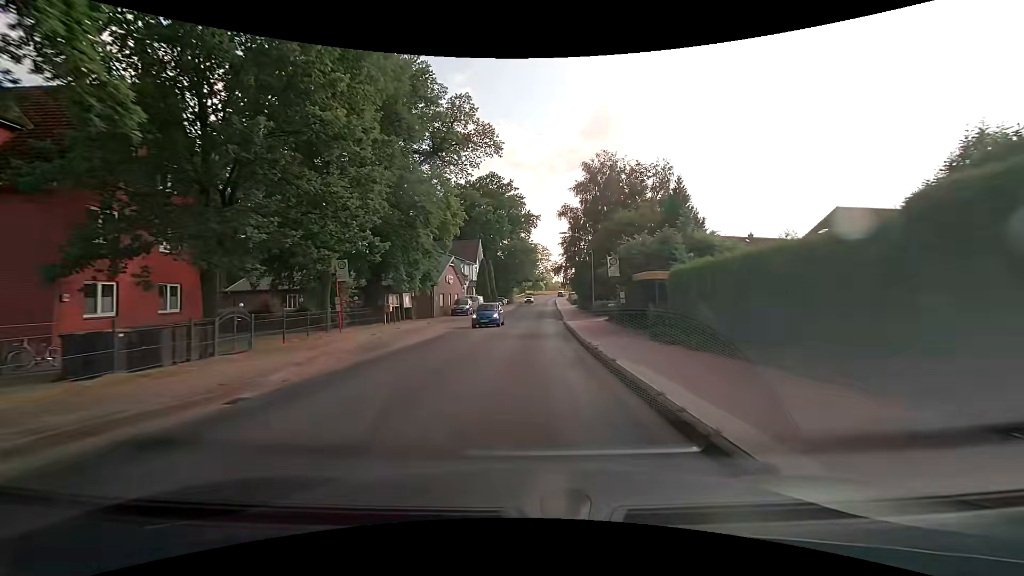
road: tertiary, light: Day
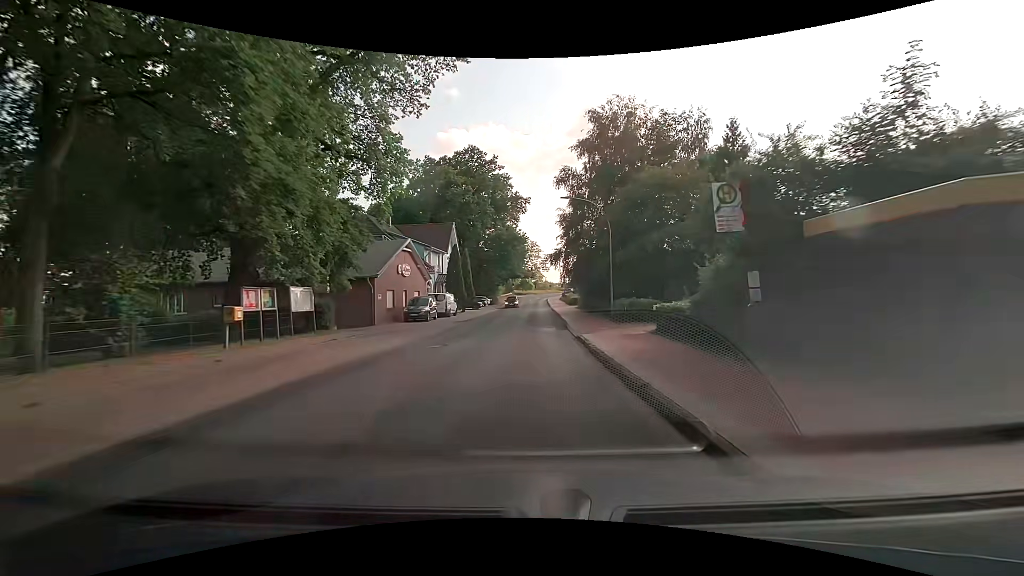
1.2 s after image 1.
(+0.2, +15.4) m; +1°
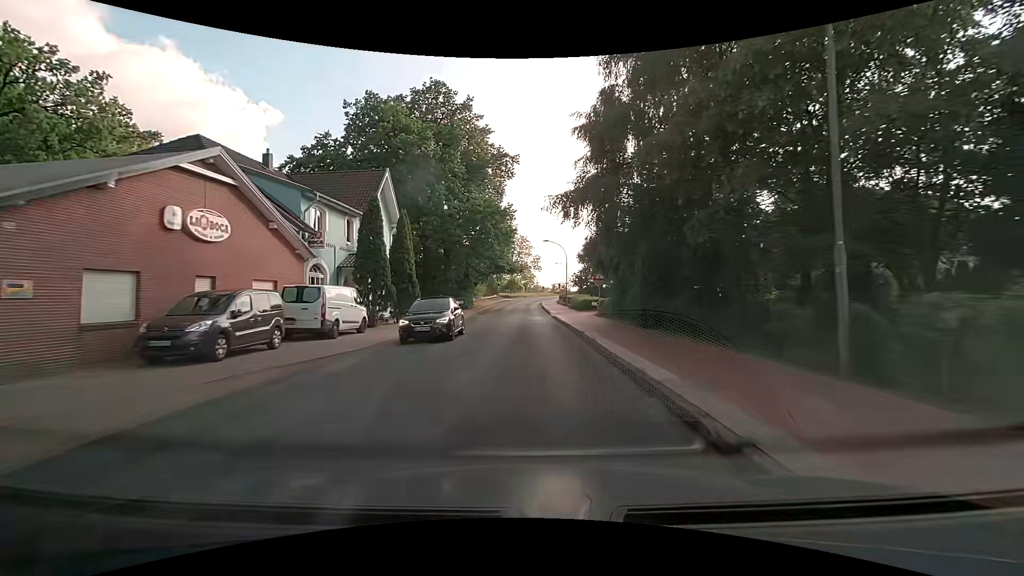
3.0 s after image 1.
(+0.4, +23.0) m; +1°
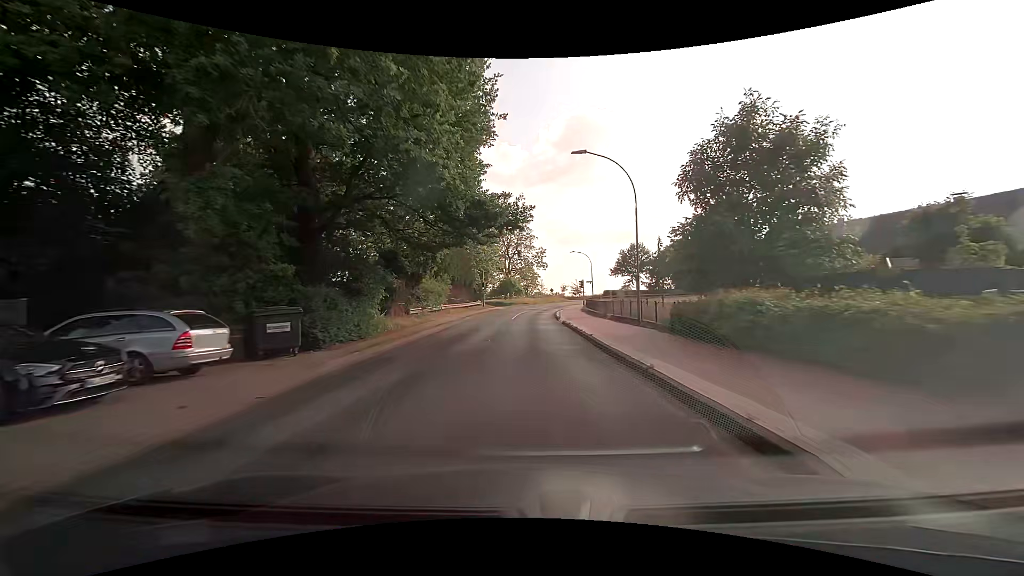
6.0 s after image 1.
(0.0, +37.6) m; 0°
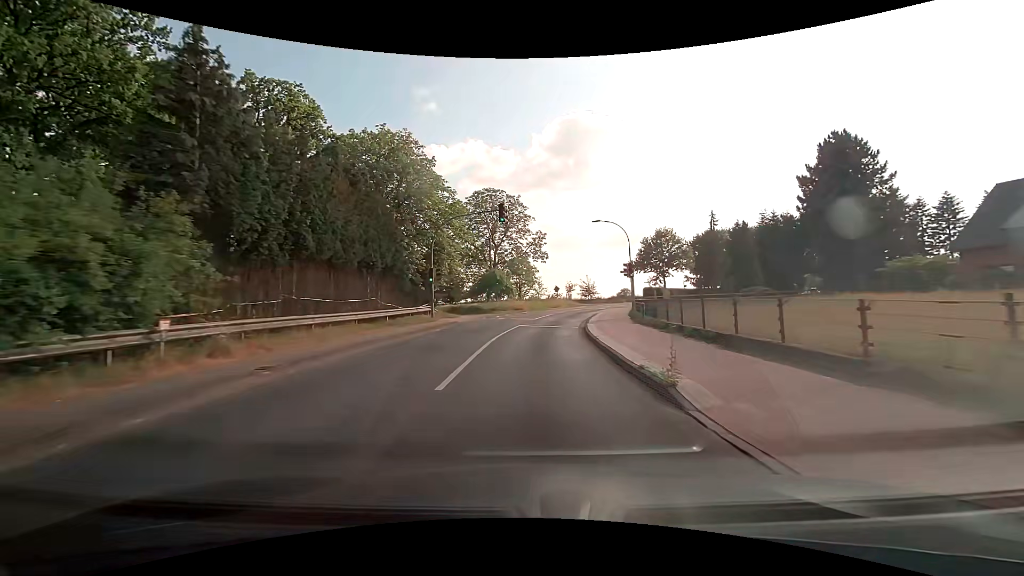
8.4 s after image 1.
(+0.4, +30.0) m; +1°
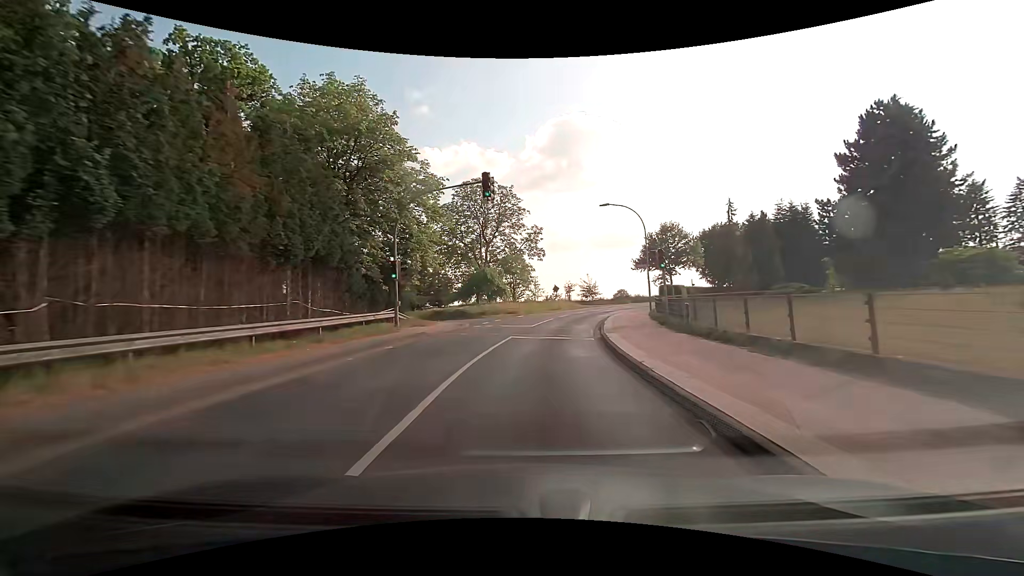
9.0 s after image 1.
(0.0, +7.5) m; 0°
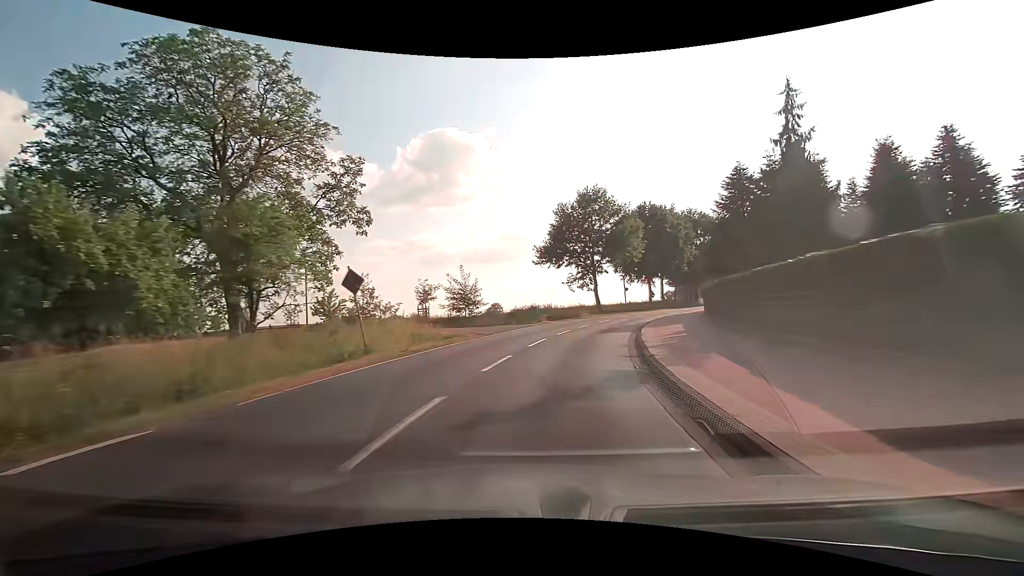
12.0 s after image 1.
(+3.8, +37.2) m; +14°
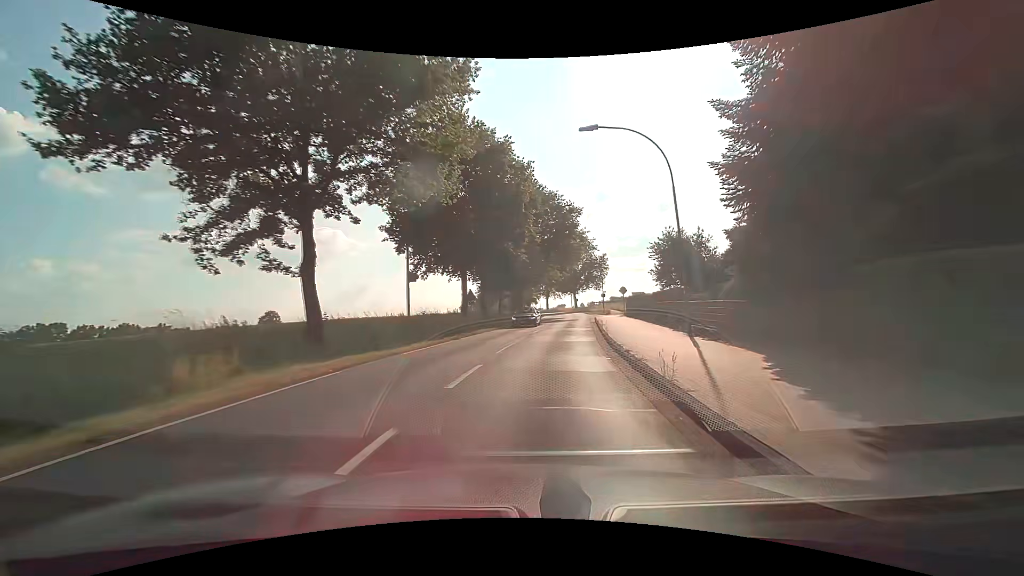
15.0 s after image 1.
(+7.3, +36.6) m; +23°
(0, +10) (+1, +20) (+2, +30) (+3, +40) (+5, +50) (+6, +60) (+7, +70) (+8, +80) (+8, +90) (+8, +100) m
